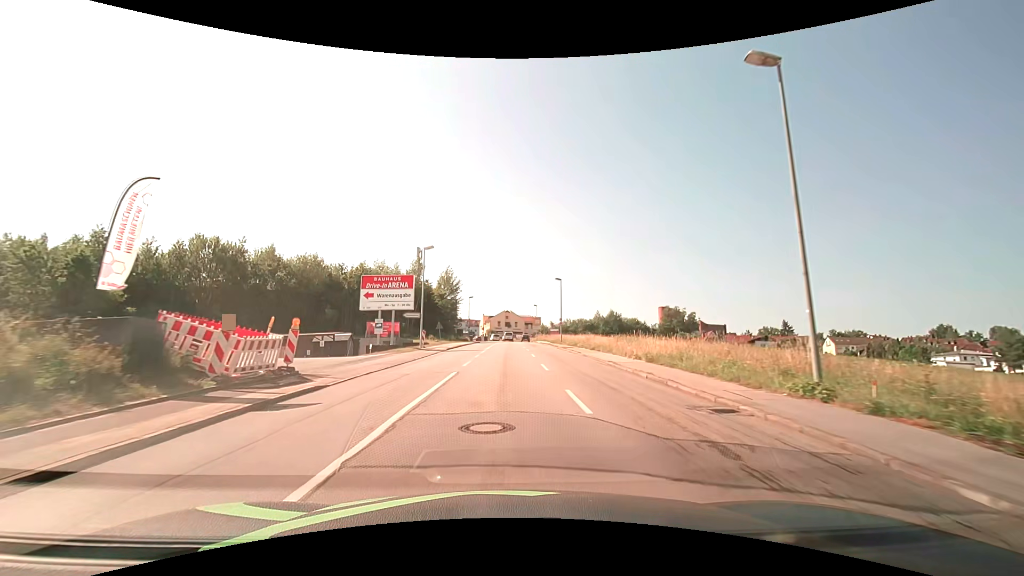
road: tertiary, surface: asphalt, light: Day
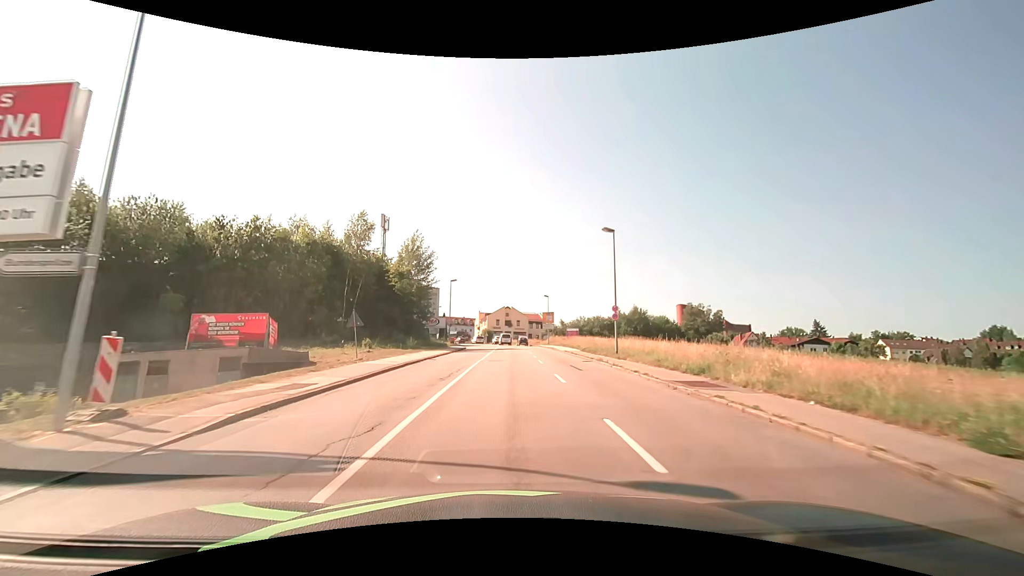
(-0.1, +30.5) m; 0°
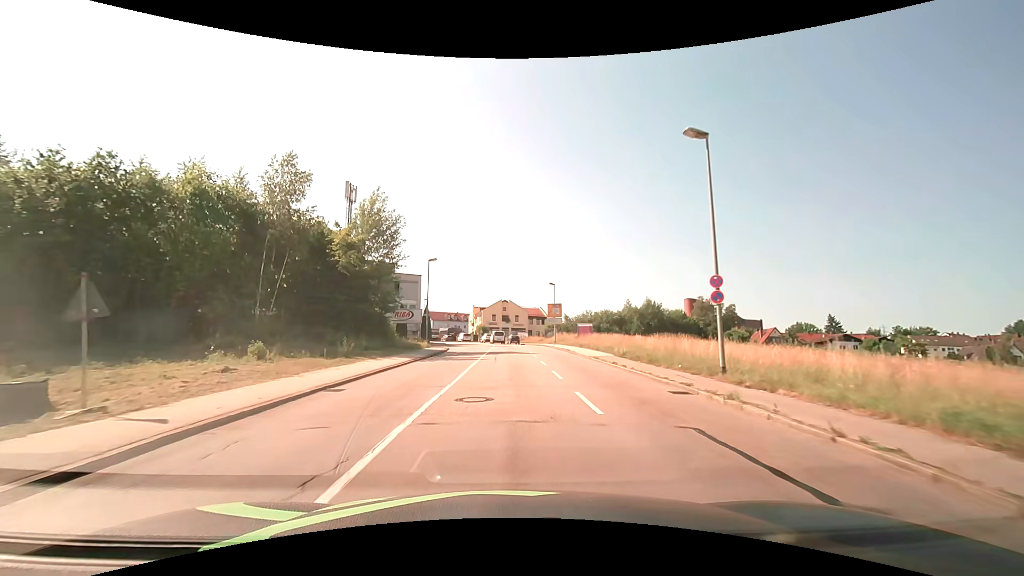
(0.0, +15.3) m; 0°
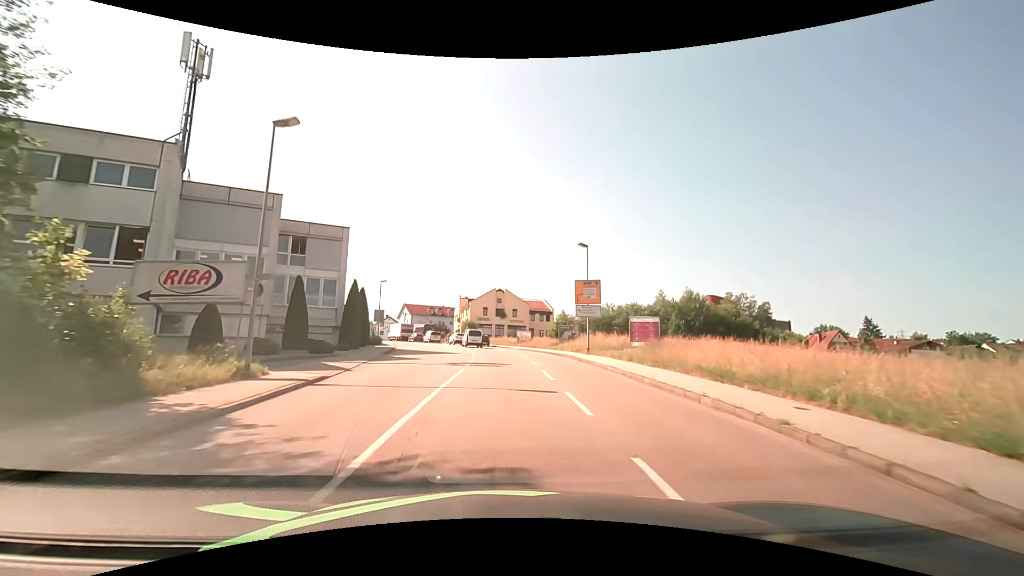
(+0.1, +30.0) m; +1°
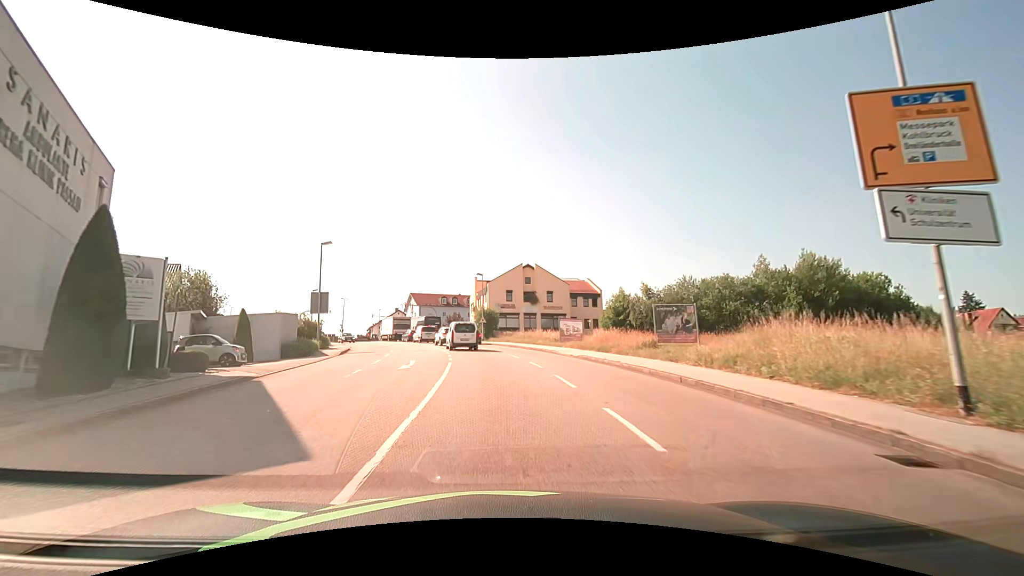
(-0.4, +28.1) m; -3°
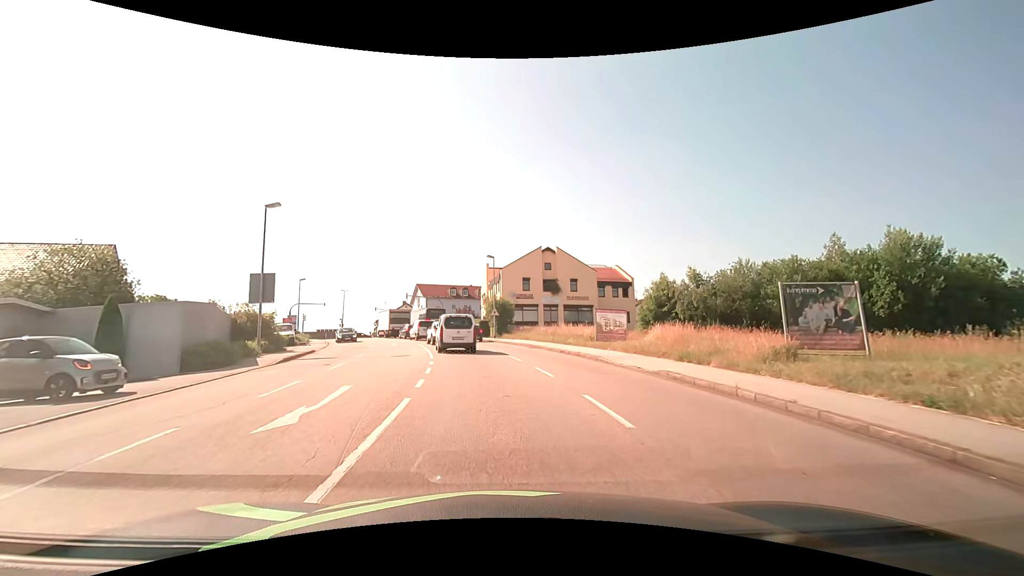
(-0.2, +10.6) m; -2°
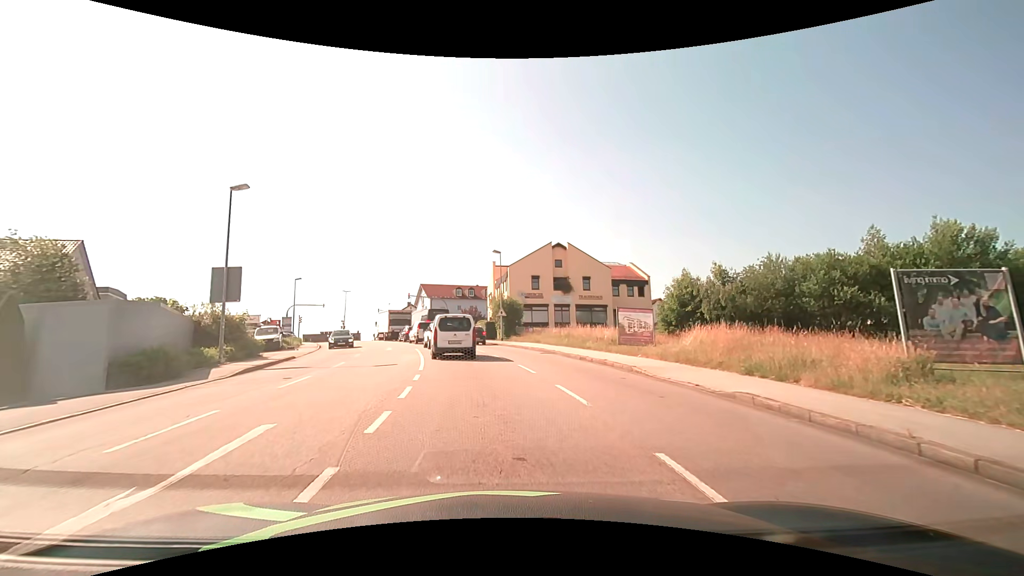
(0.0, +4.0) m; -1°
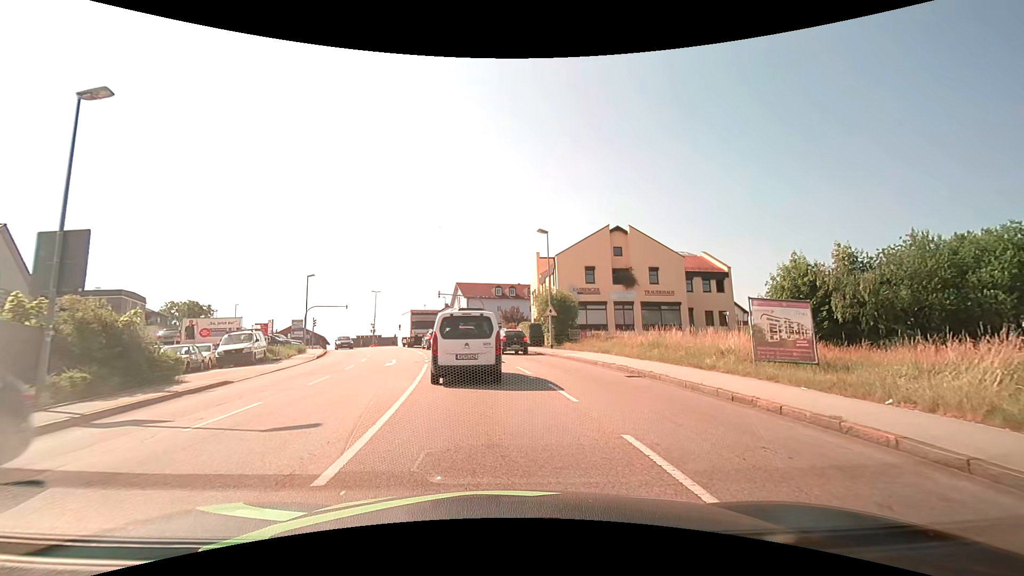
(-0.4, +10.6) m; -5°
